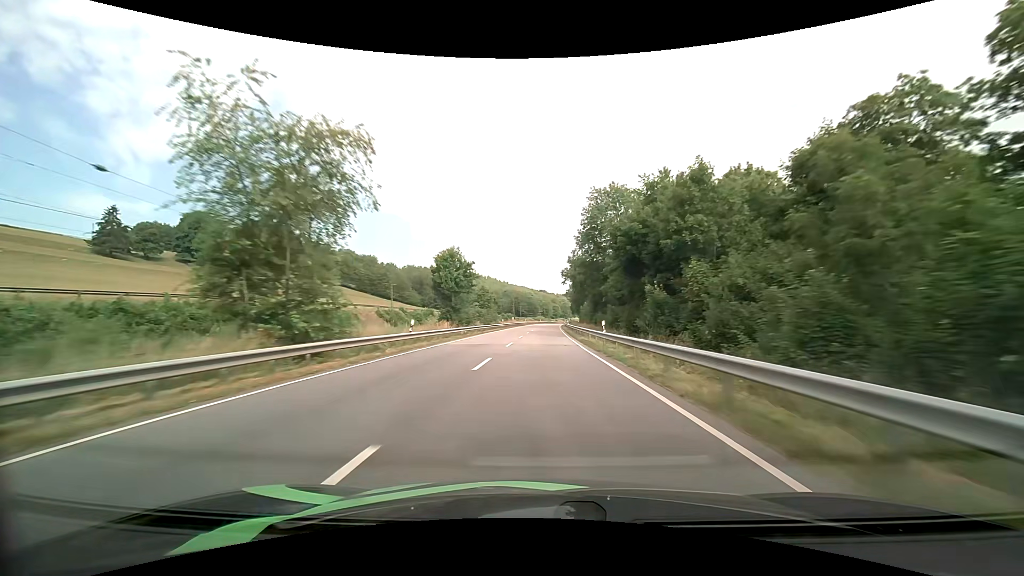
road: primary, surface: asphalt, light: Day
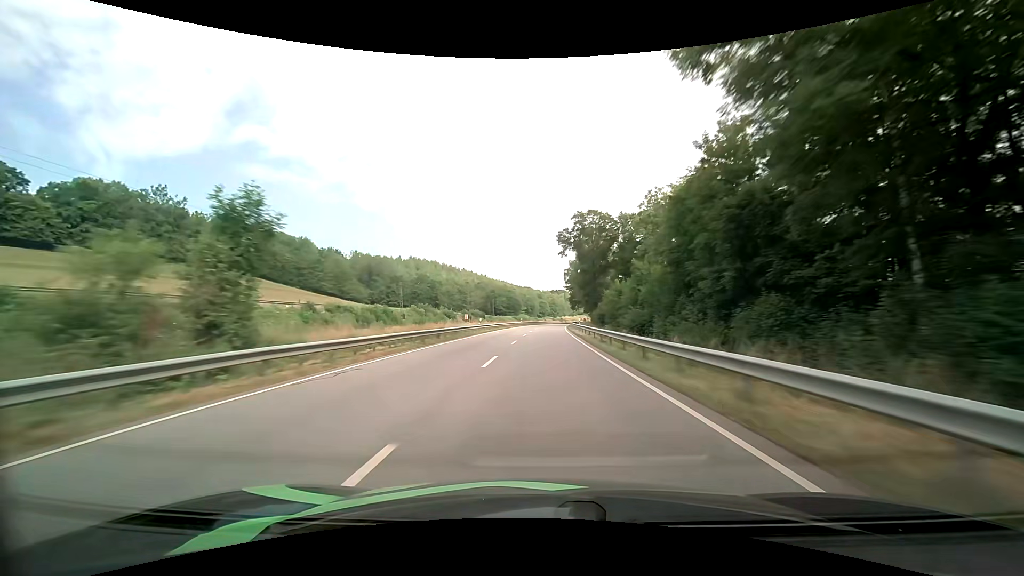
(+1.4, +72.9) m; +2°
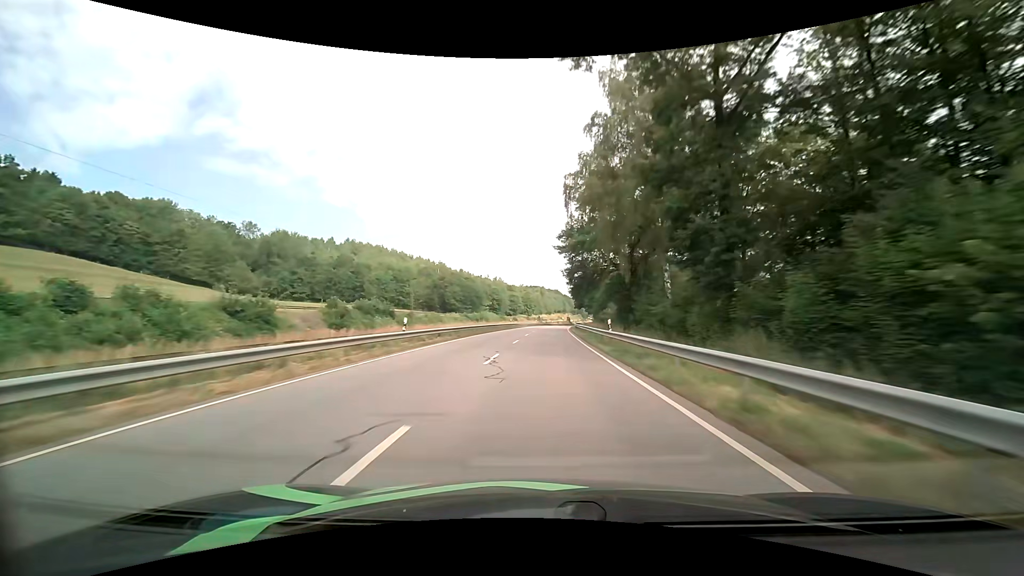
(+1.6, +72.5) m; +3°
(0, +10) (0, +20) (0, +30) (+1, +40) (+1, +50) (+1, +60) (+2, +70) (+3, +80) (+3, +90) (+4, +100) m
